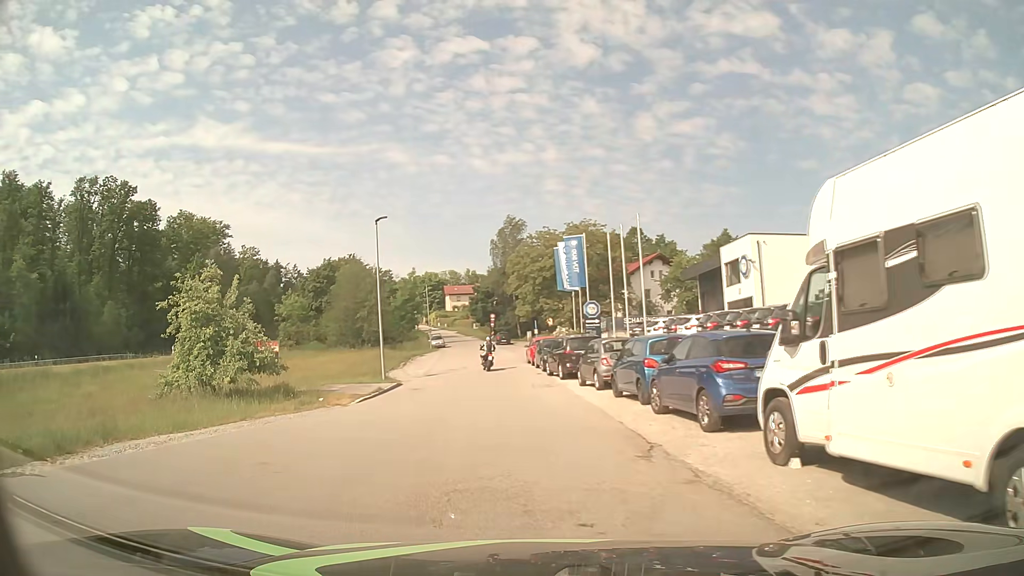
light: Day
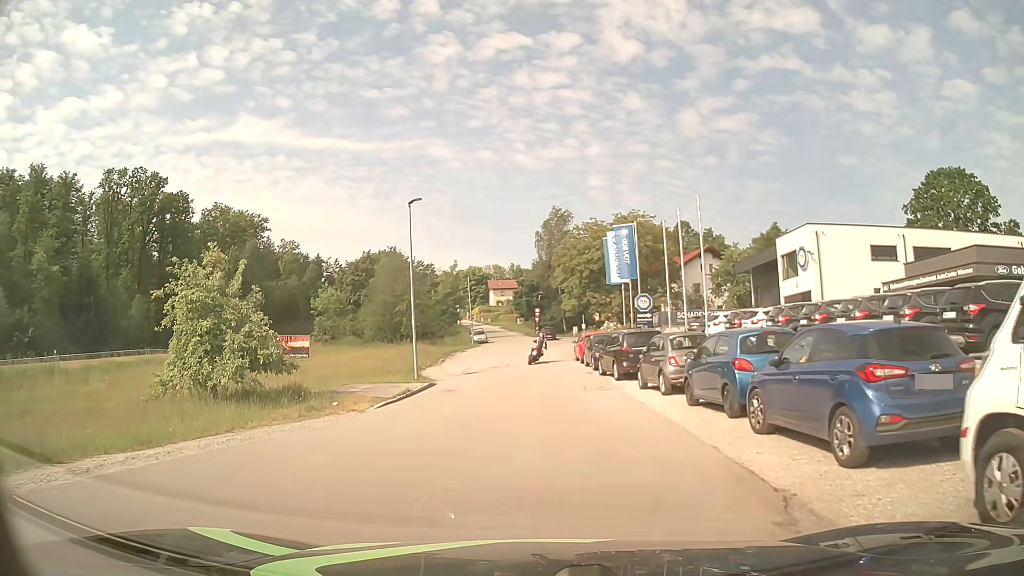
(-0.2, +3.3) m; -5°
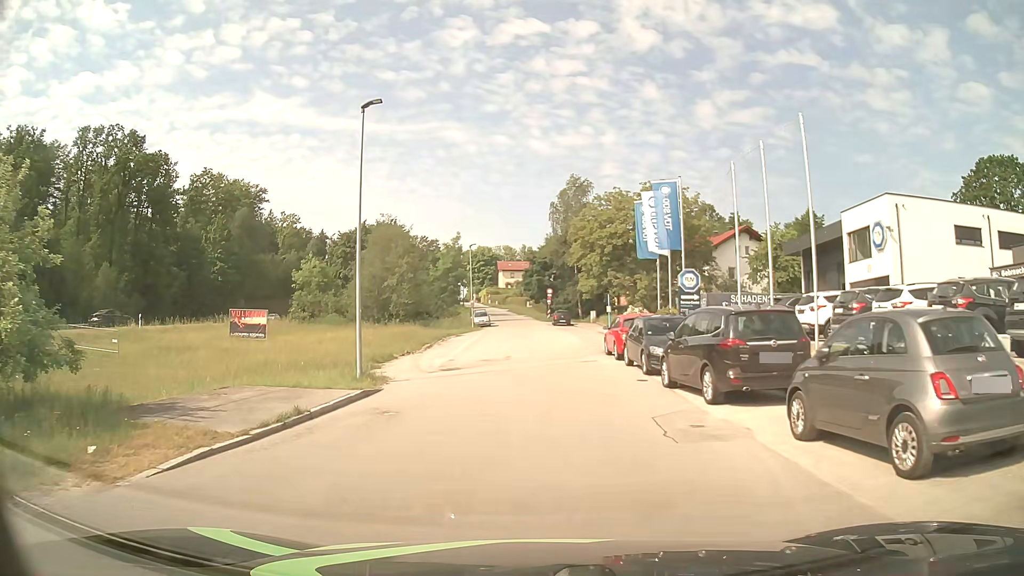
(-0.1, +11.0) m; -1°
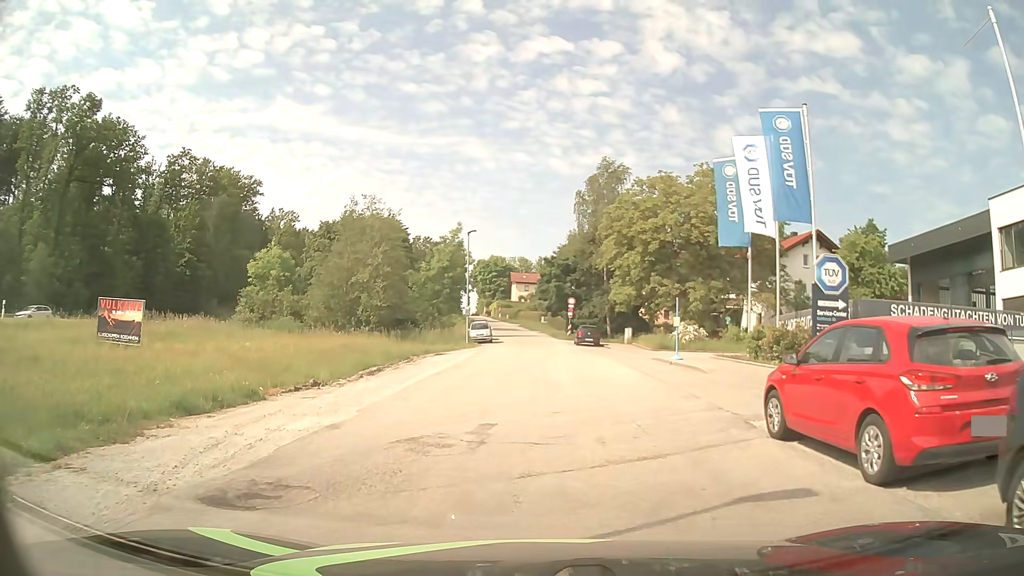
(-0.2, +16.4) m; -1°
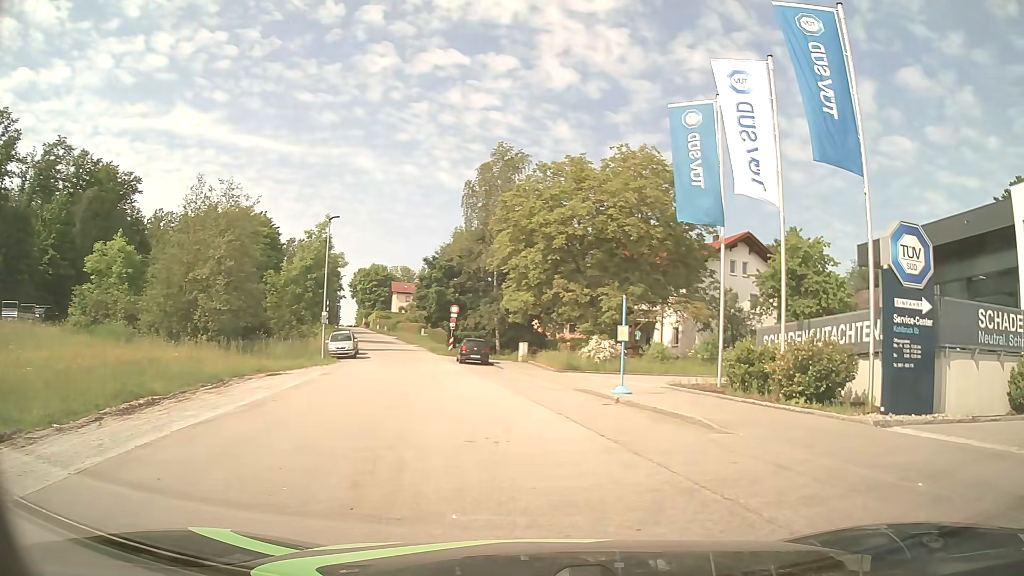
(+0.2, +9.5) m; +11°
